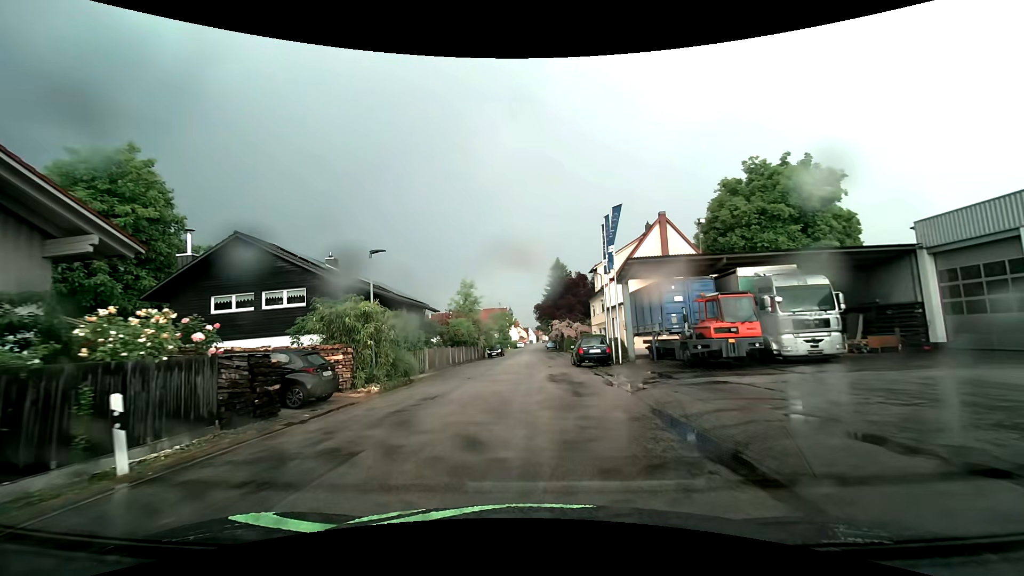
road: residential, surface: asphalt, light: Day
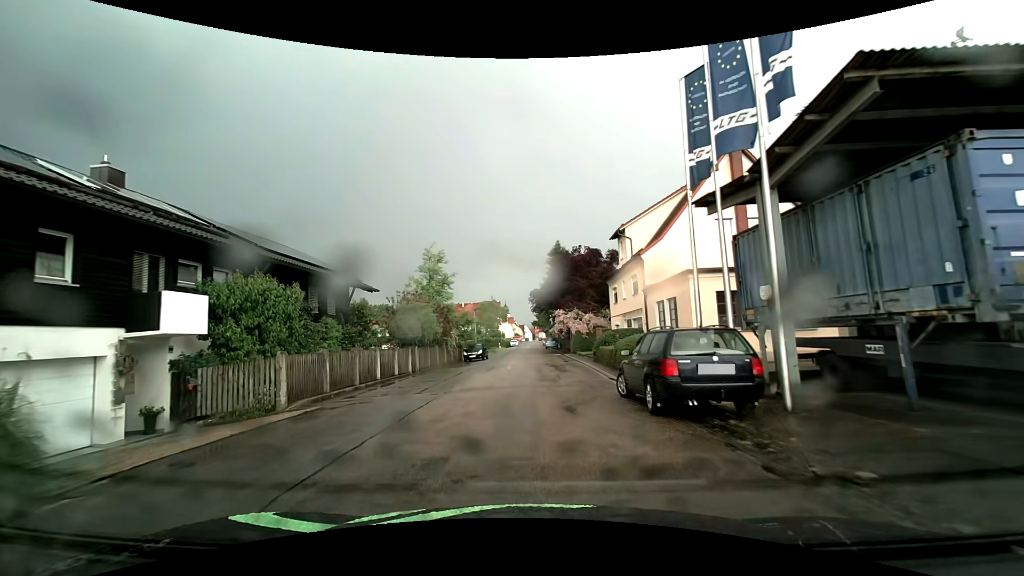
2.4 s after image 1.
(+0.2, +16.7) m; +1°
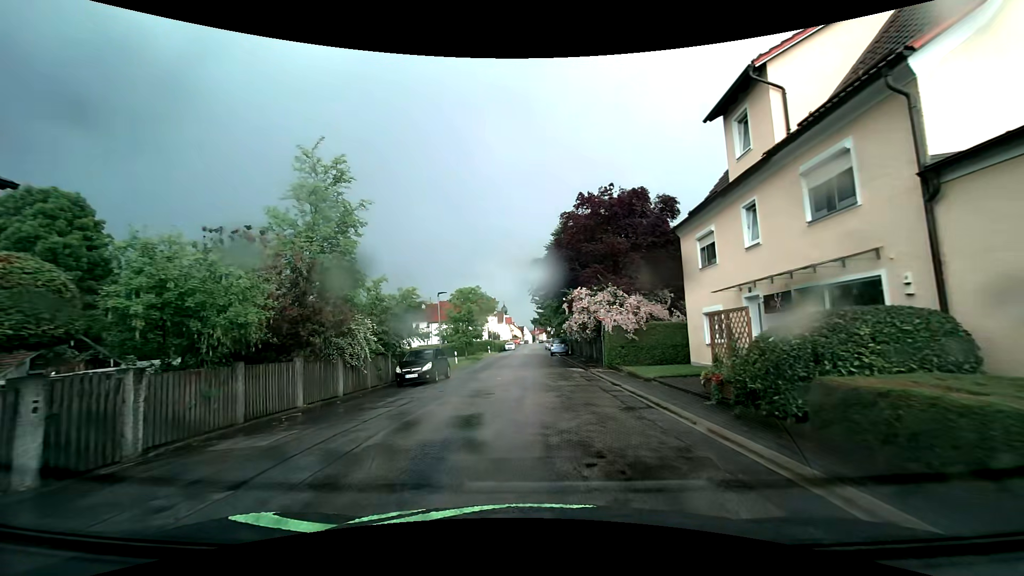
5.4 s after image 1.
(+0.1, +20.0) m; 0°
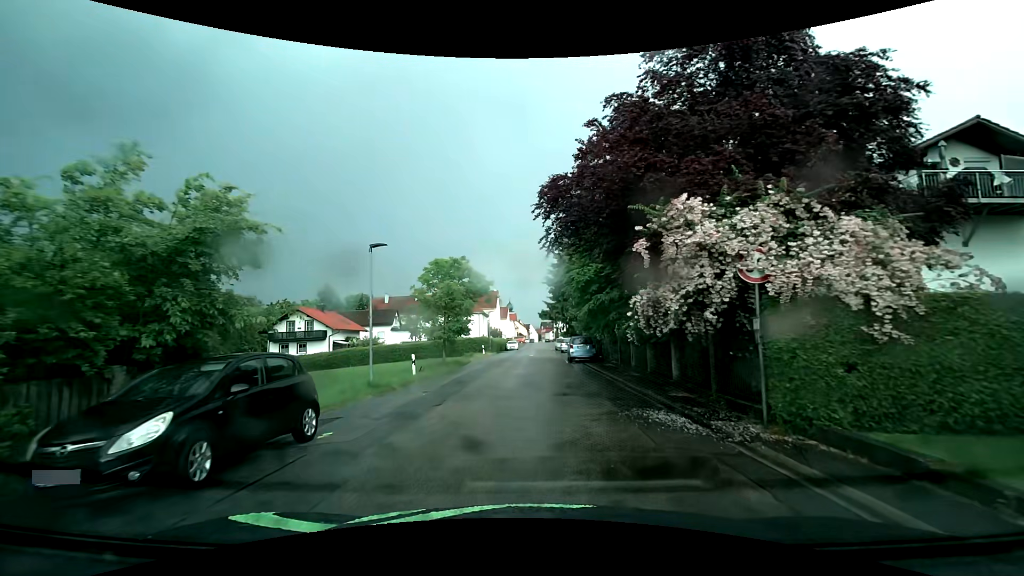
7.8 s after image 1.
(-0.1, +15.3) m; -1°
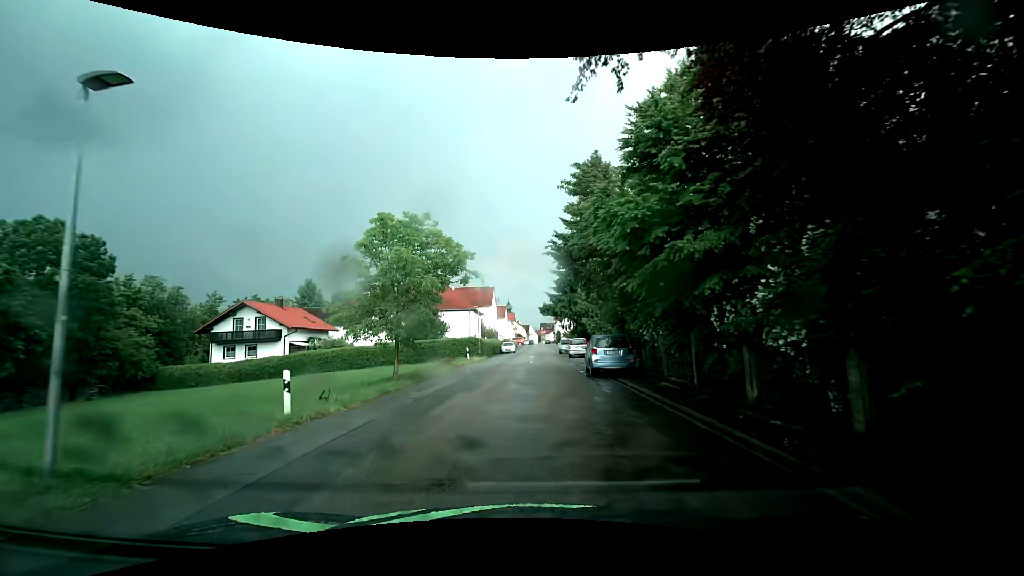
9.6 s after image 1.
(+0.1, +11.4) m; -1°
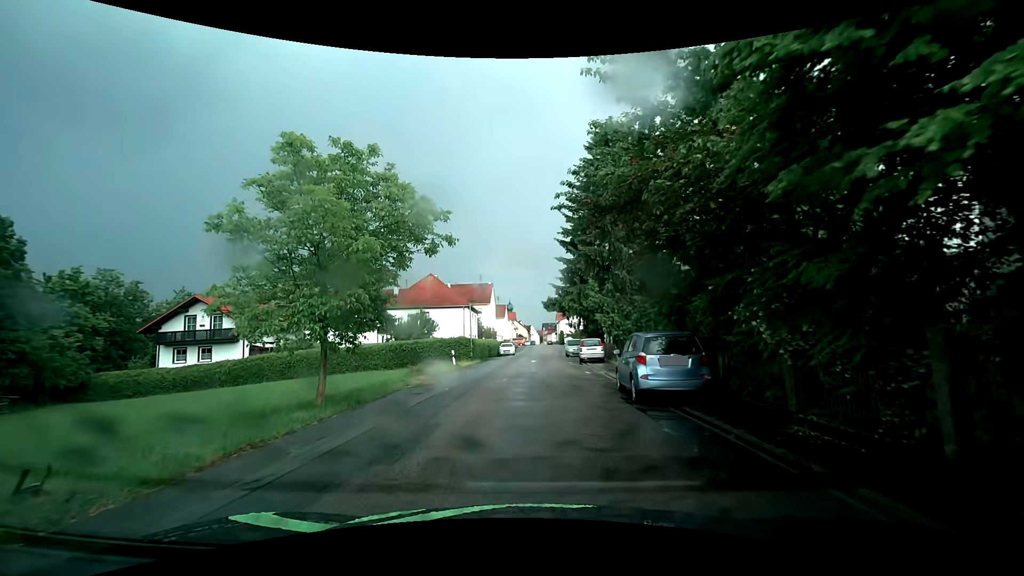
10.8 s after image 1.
(+0.1, +7.8) m; +1°
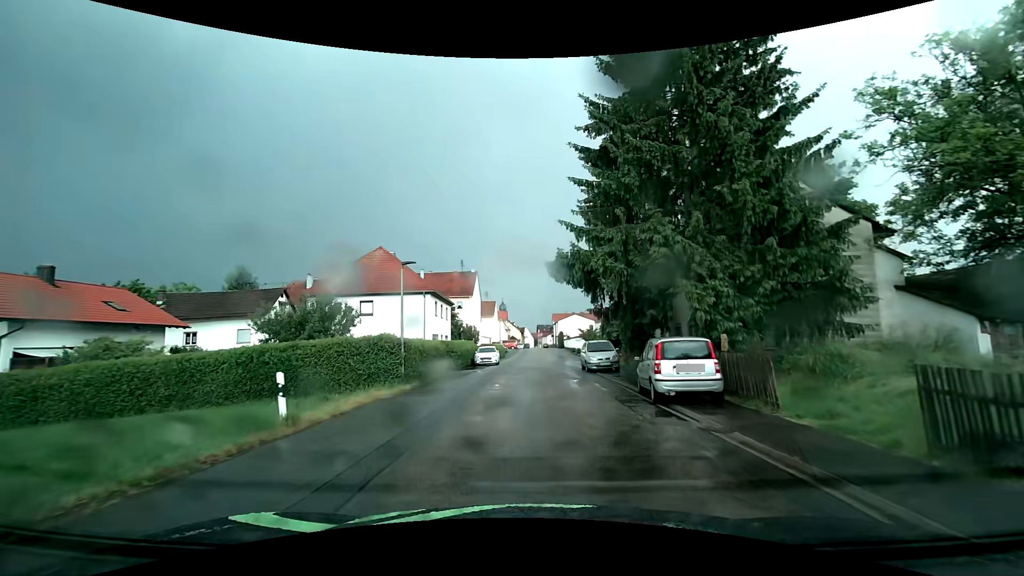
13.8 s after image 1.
(0.0, +20.2) m; 0°
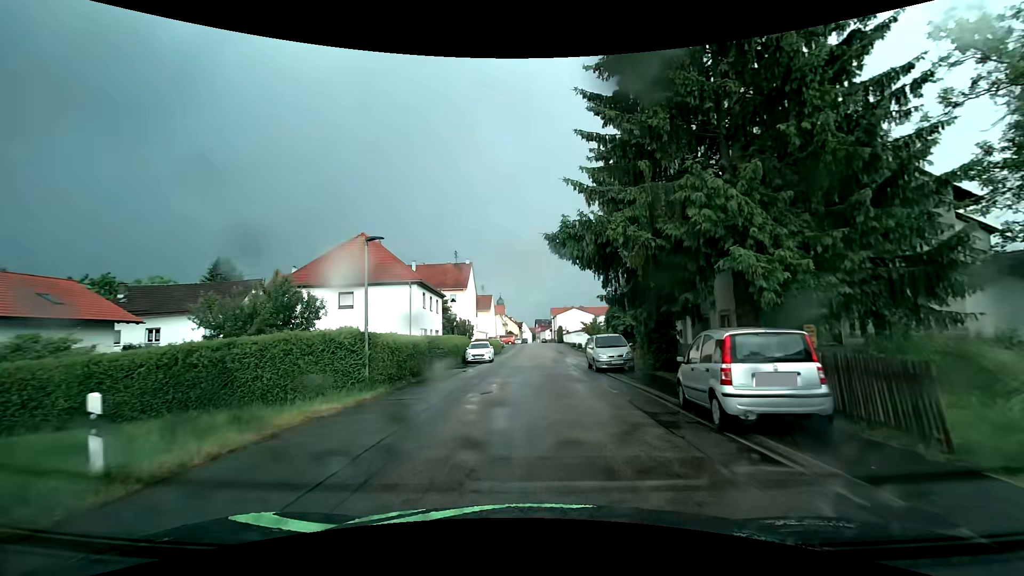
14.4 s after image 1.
(+0.1, +4.1) m; 0°
(0, +10) (0, +20) (+1, +30) (+2, +40) (+2, +50) (+2, +60) (+2, +70) (+2, +80) (+2, +90) (+3, +100) m
